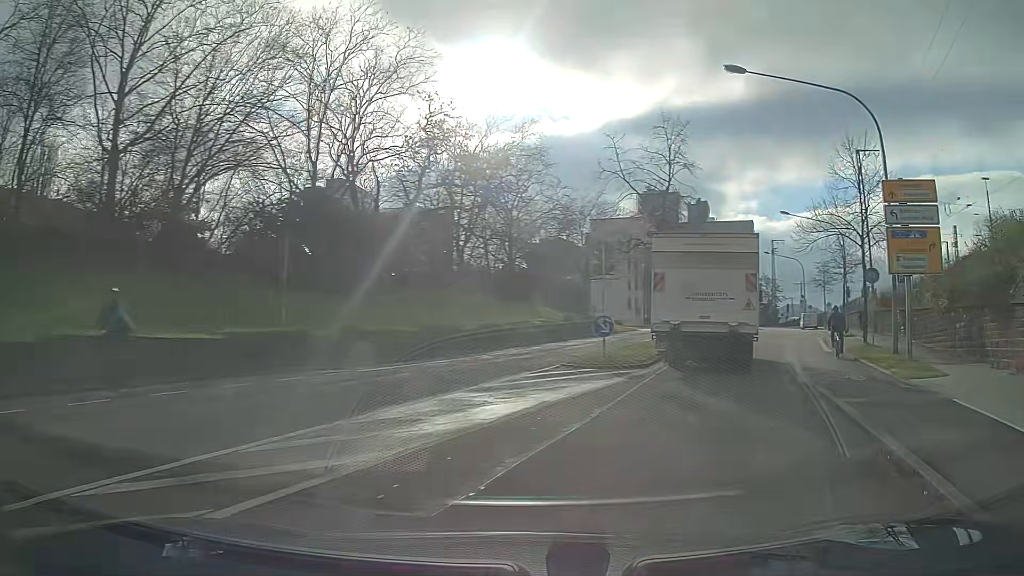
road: secondary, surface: asphalt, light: Day
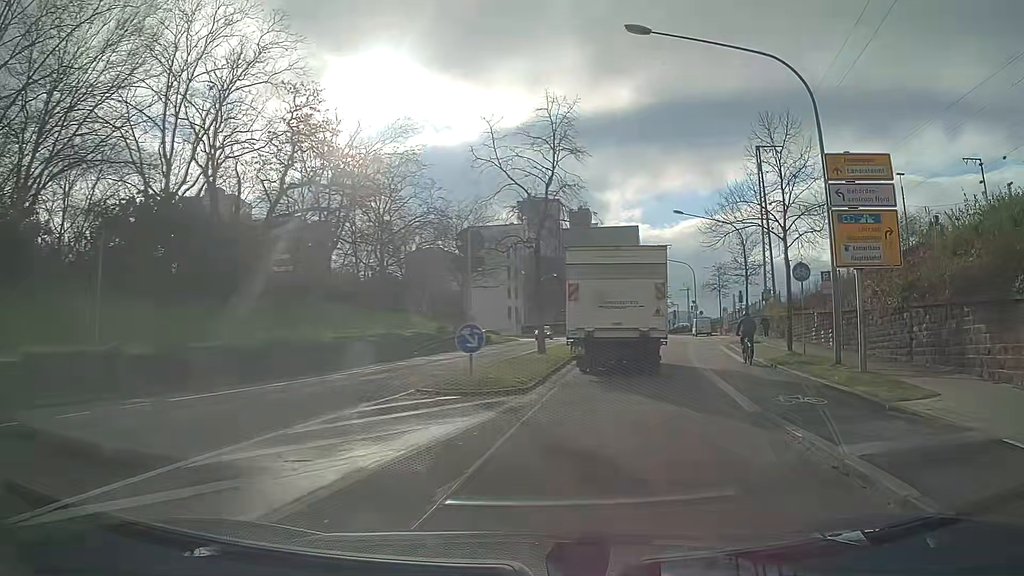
(+0.5, +4.3) m; +12°
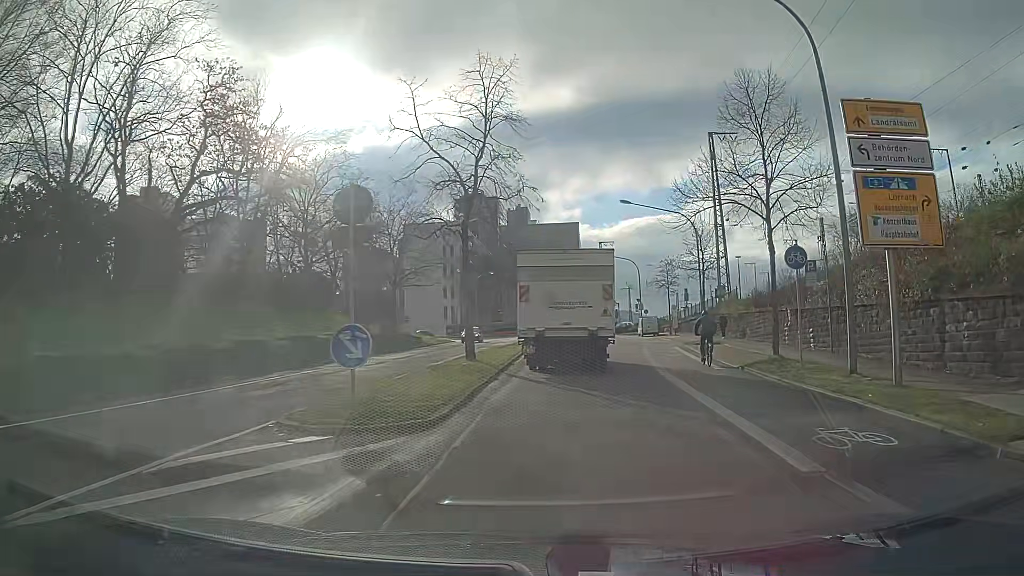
(+0.2, +4.6) m; +5°
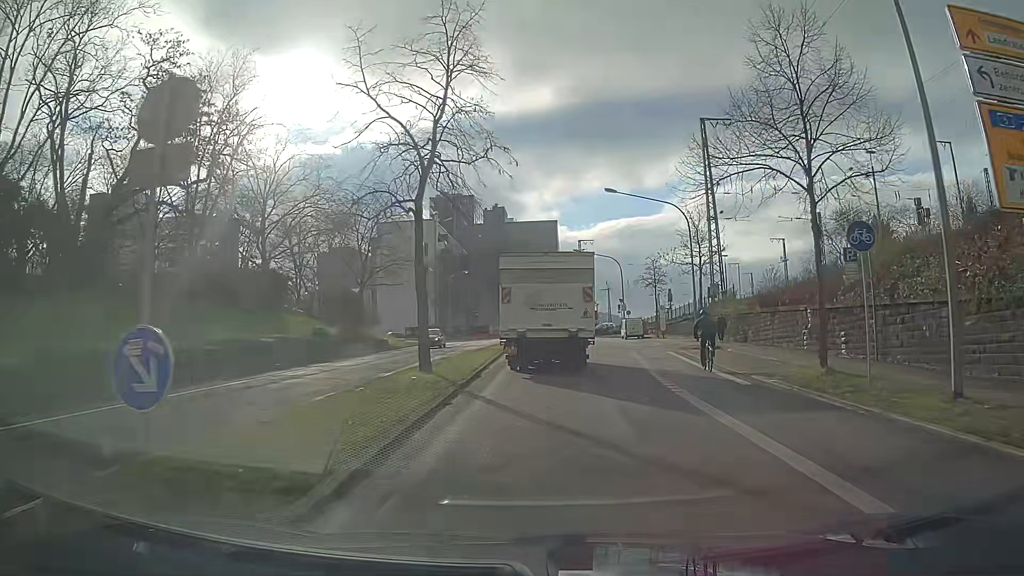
(+0.1, +4.9) m; +2°
